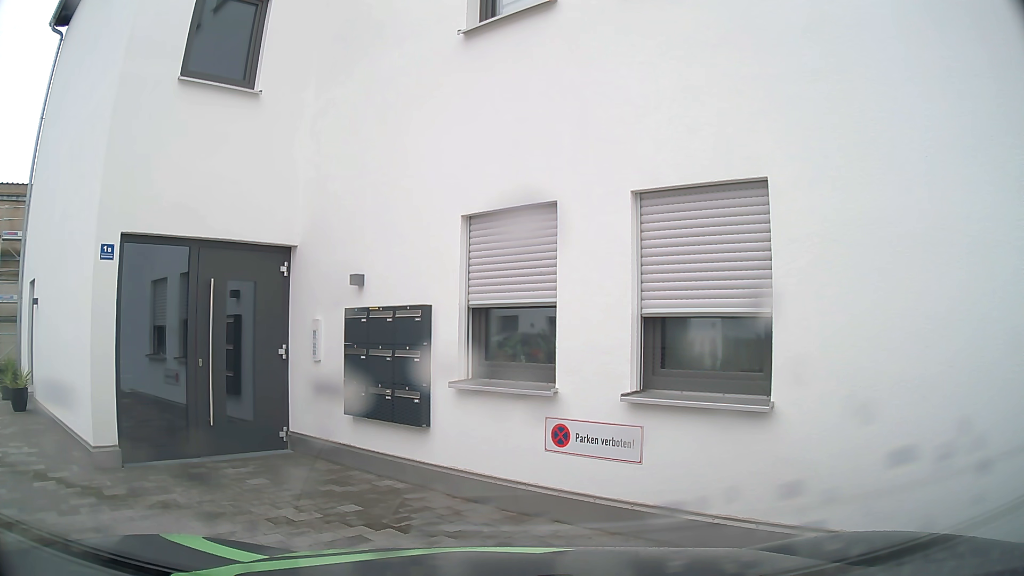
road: tertiary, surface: asphalt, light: Day
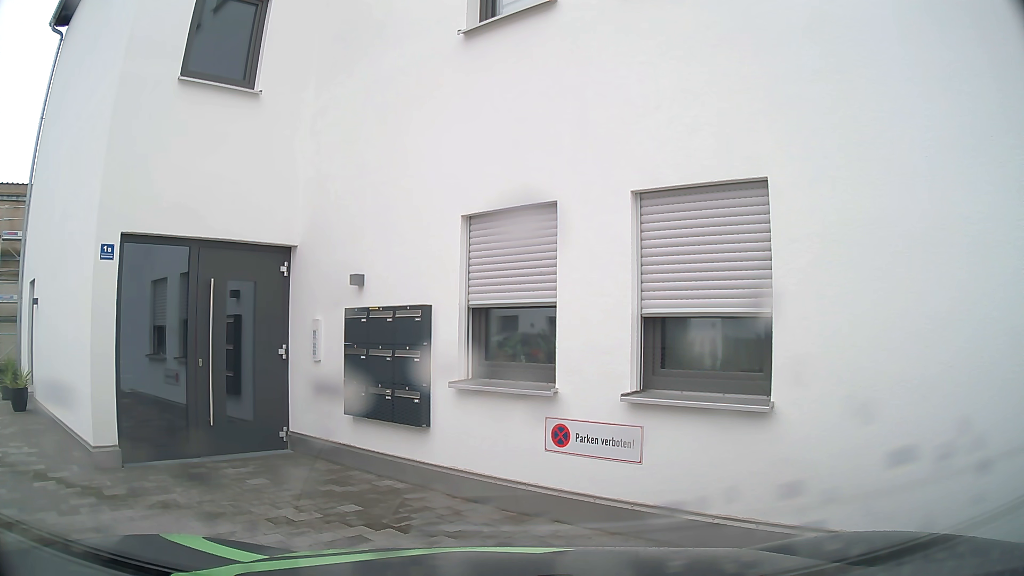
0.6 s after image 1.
(0.0, 0.0) m; 0°
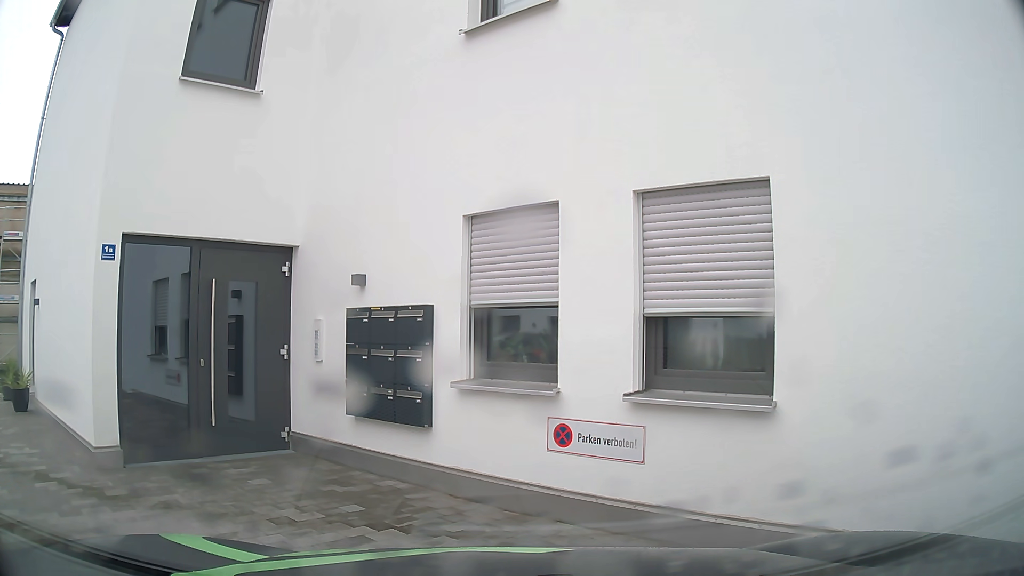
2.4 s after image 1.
(0.0, 0.0) m; 0°
